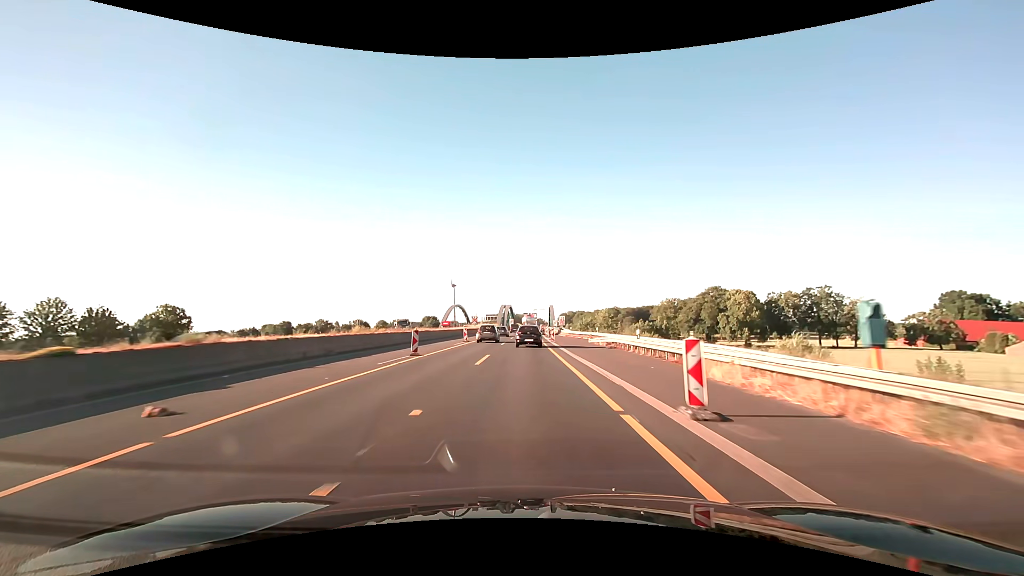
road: motorway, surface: asphalt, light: Day
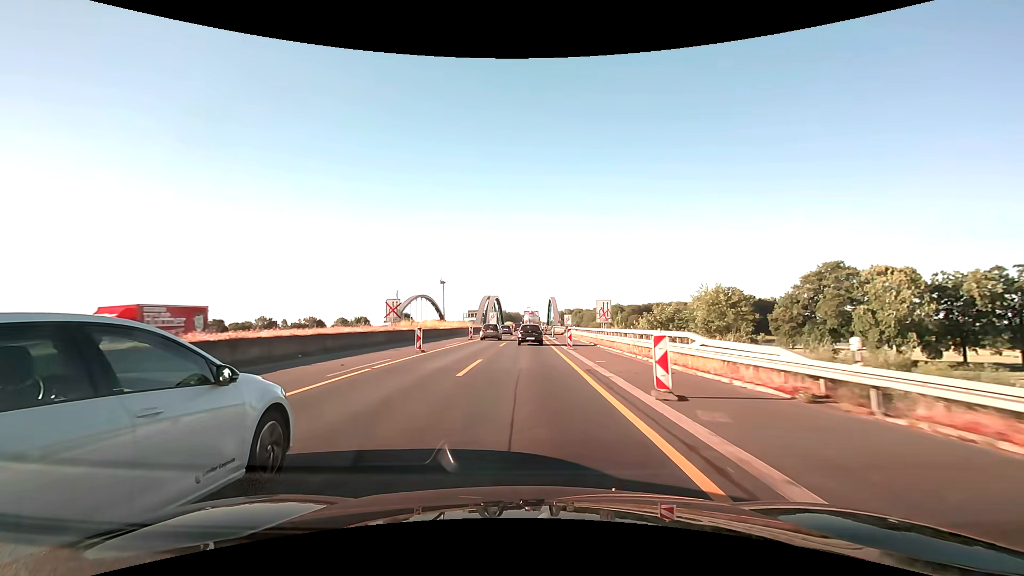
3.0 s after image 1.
(+0.4, +62.5) m; +1°
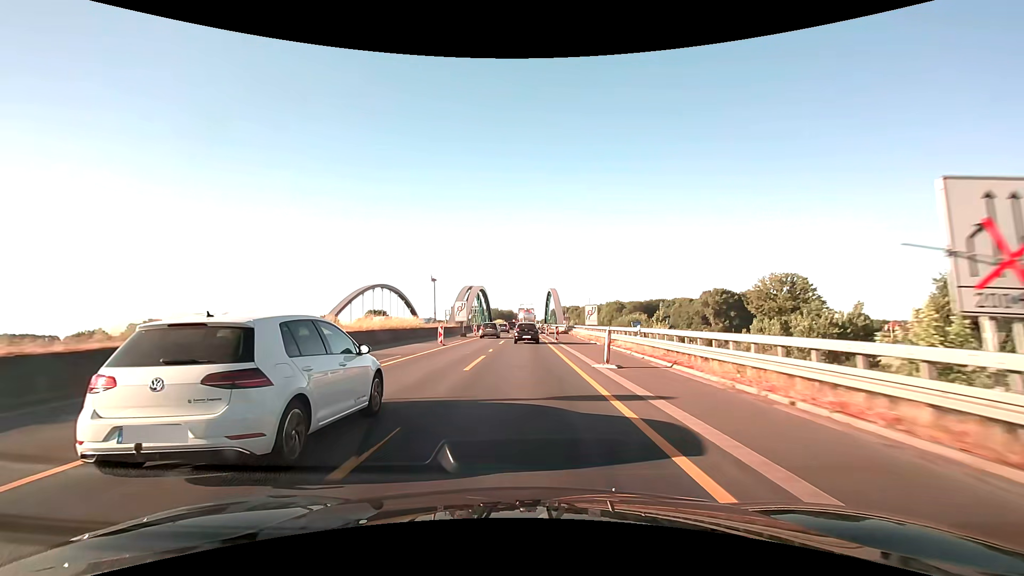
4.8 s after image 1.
(+0.3, +37.1) m; +1°
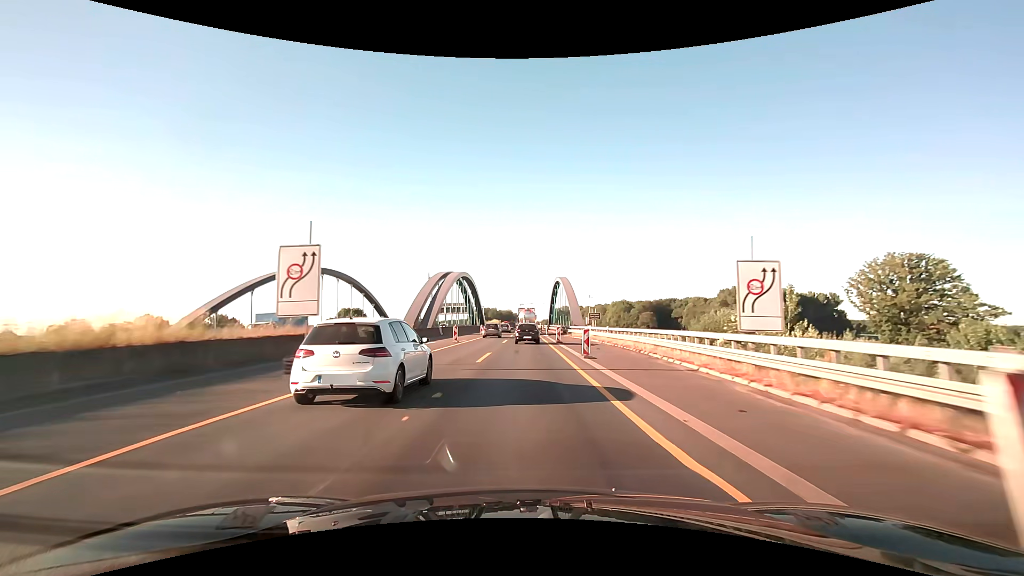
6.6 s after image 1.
(+0.1, +35.9) m; 0°
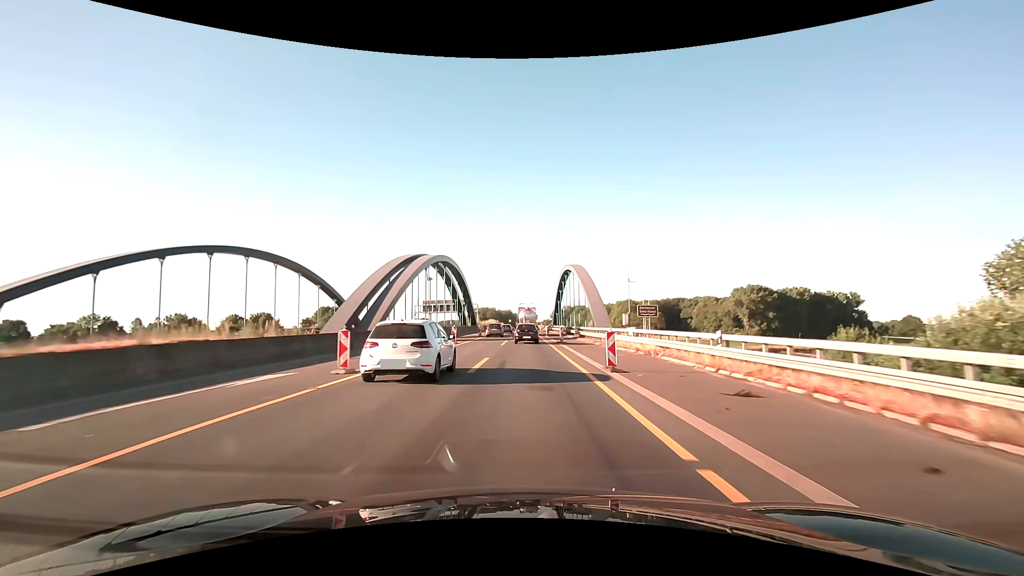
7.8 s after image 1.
(0.0, +23.2) m; 0°
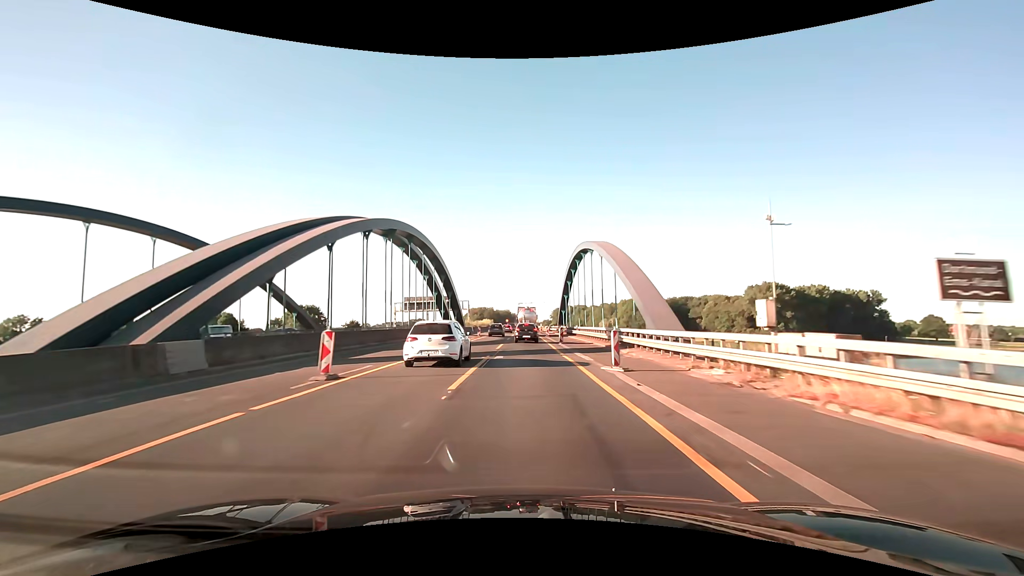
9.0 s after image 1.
(+0.1, +22.6) m; 0°
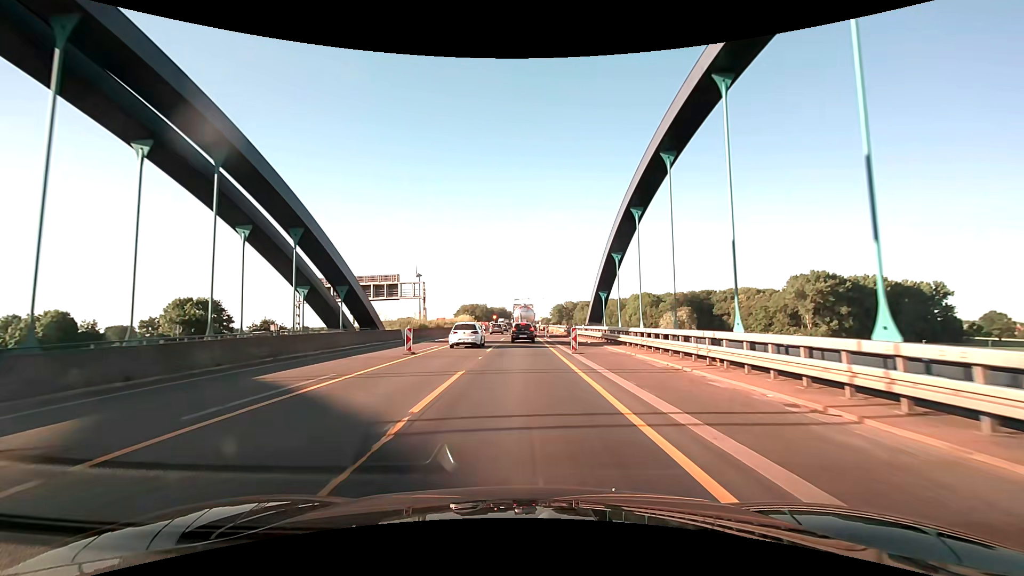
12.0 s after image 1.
(0.0, +54.3) m; 0°
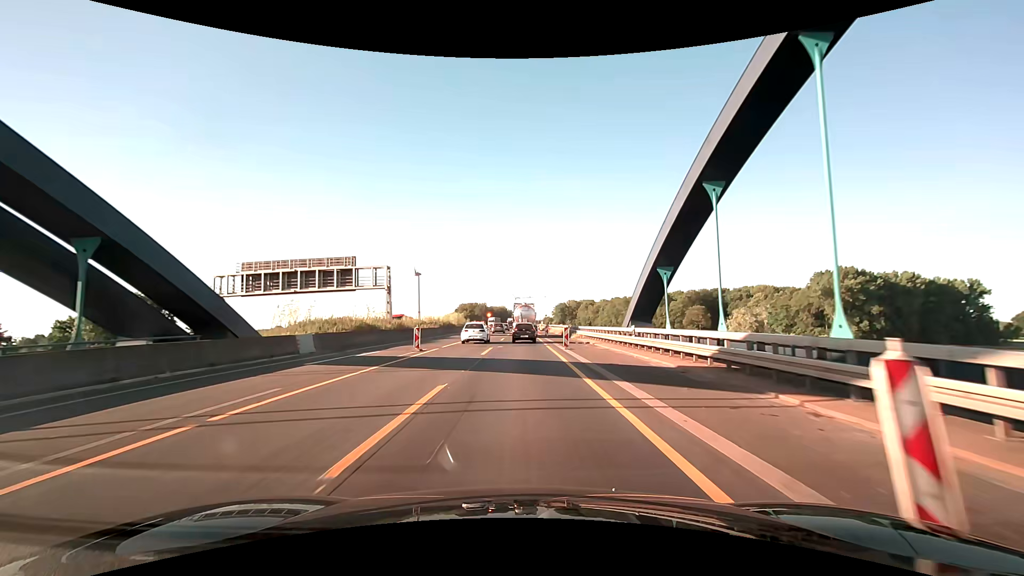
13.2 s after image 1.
(0.0, +20.2) m; 0°
(0, +10) (0, +20) (0, +30) (0, +40) (0, +50) (0, +60) (0, +70) (0, +80) (0, +90) (0, +100) m
